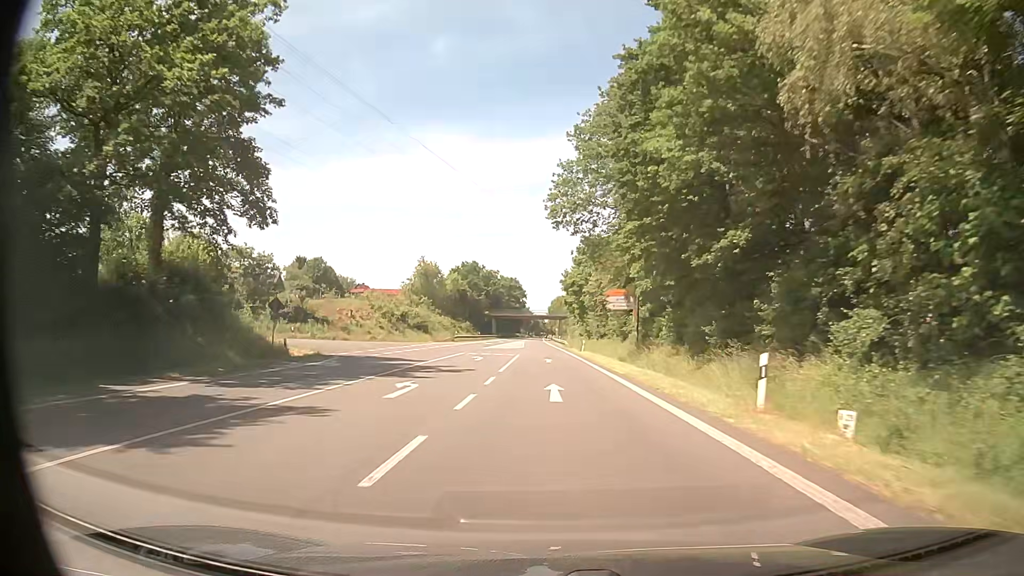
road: primary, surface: asphalt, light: Day
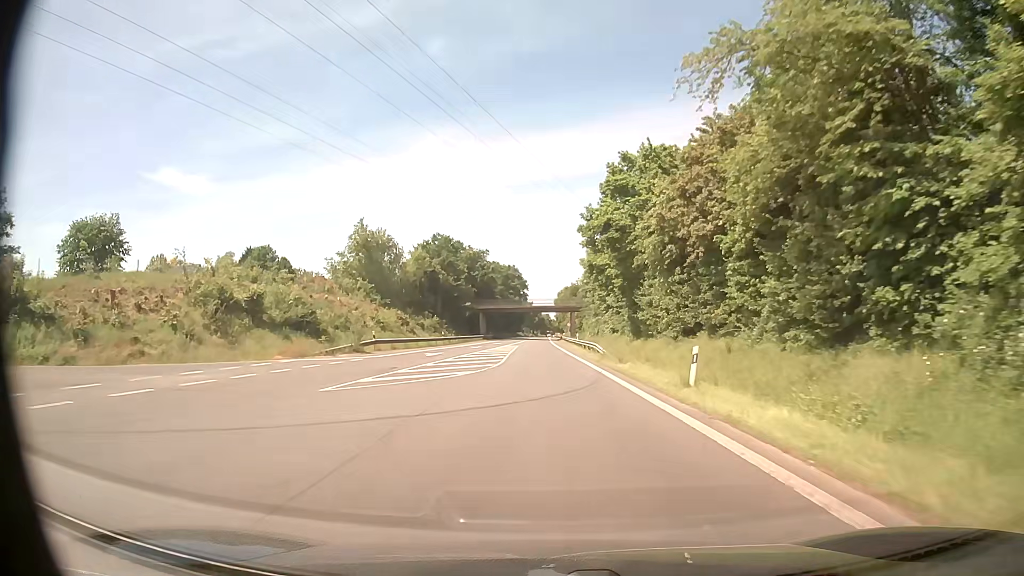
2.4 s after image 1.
(+0.1, +44.4) m; 0°
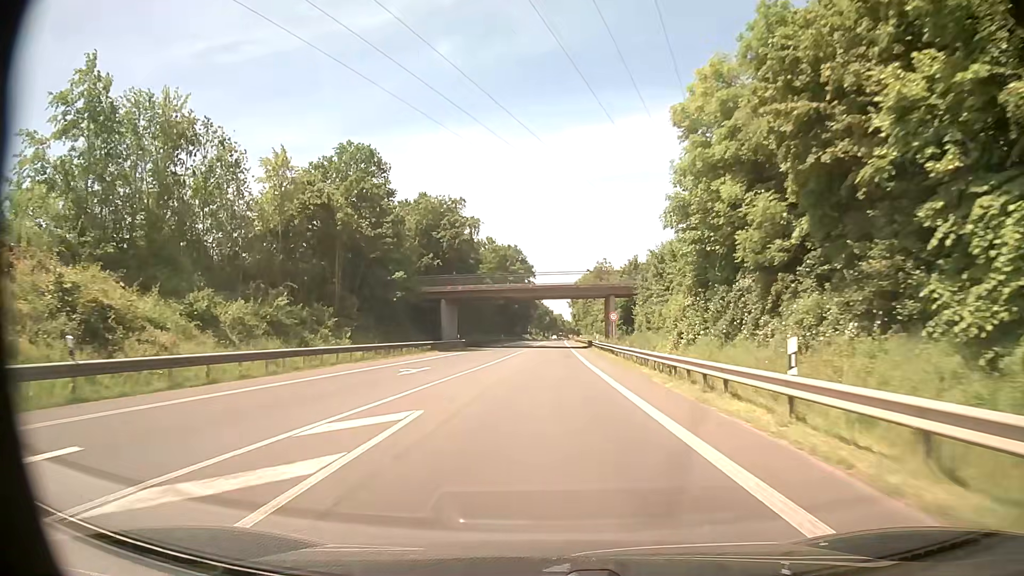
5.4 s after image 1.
(-0.7, +55.6) m; -1°
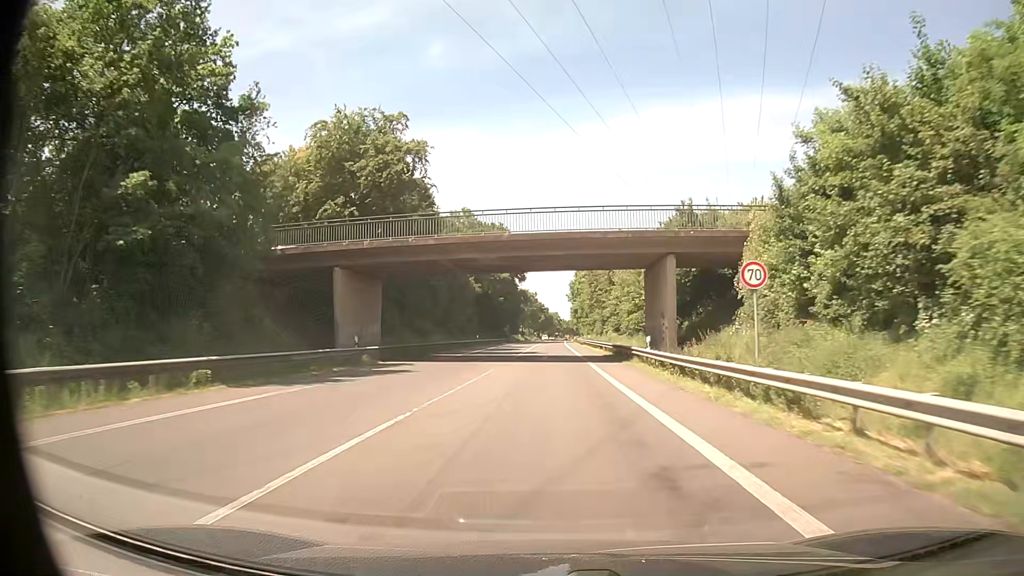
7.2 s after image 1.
(0.0, +33.3) m; 0°
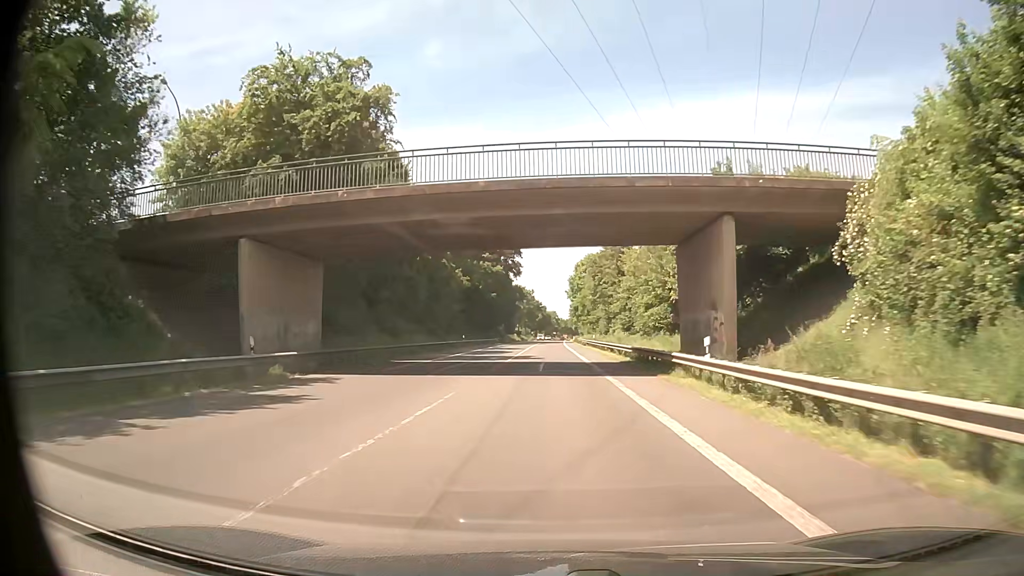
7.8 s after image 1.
(0.0, +11.1) m; 0°
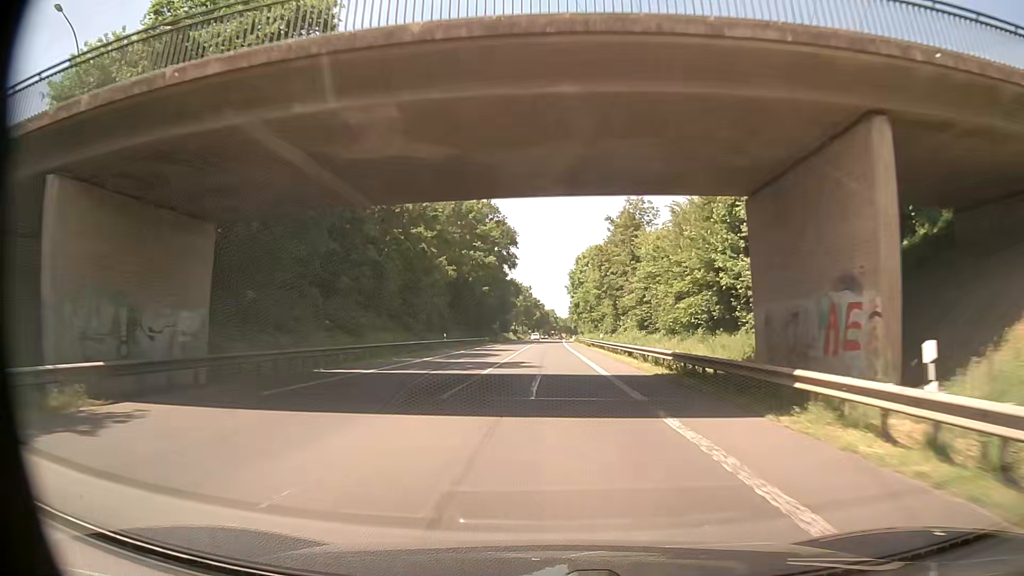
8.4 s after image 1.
(0.0, +11.1) m; 0°
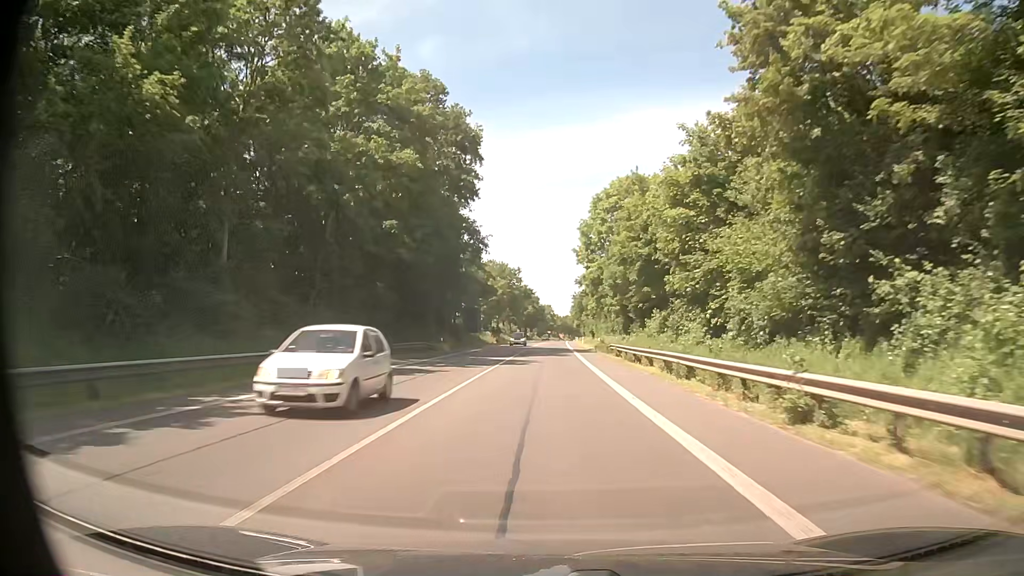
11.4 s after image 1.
(+0.4, +55.4) m; +1°
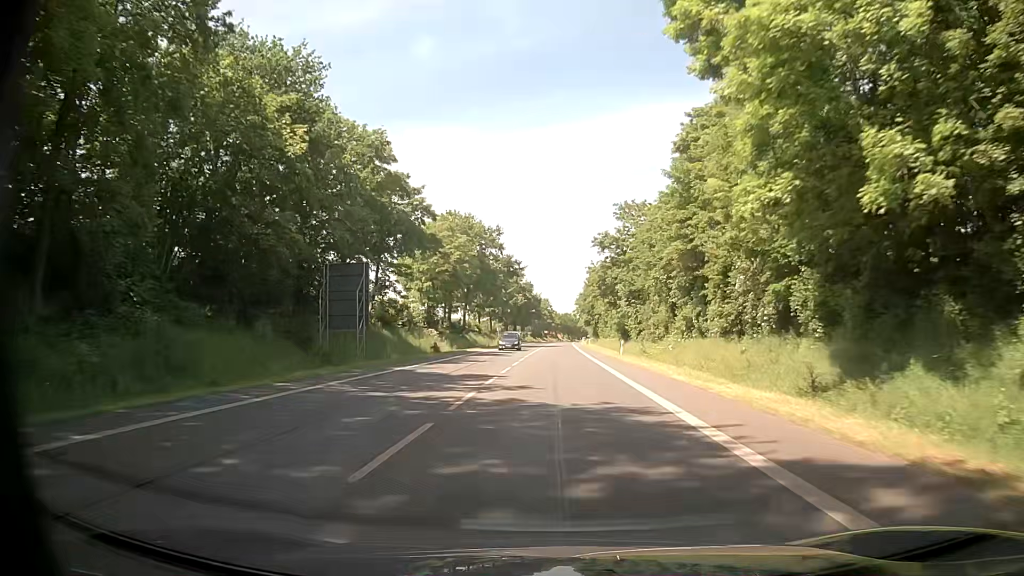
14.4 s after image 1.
(-0.3, +55.5) m; 0°
(0, +10) (0, +20) (0, +30) (0, +40) (0, +50) (+1, +60) (+1, +70) (+1, +80) (+2, +90) (+2, +100) m
